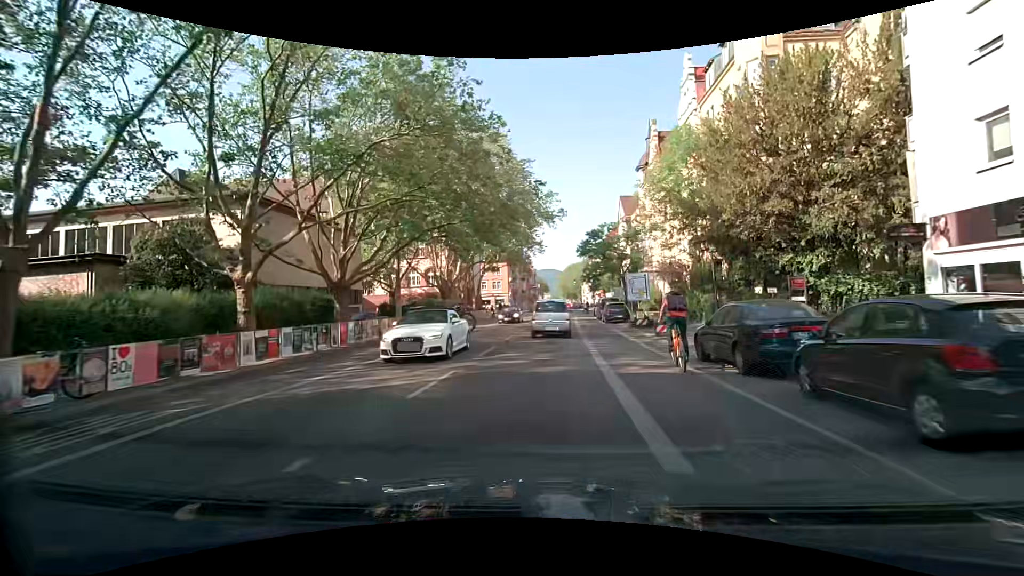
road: secondary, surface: asphalt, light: Day
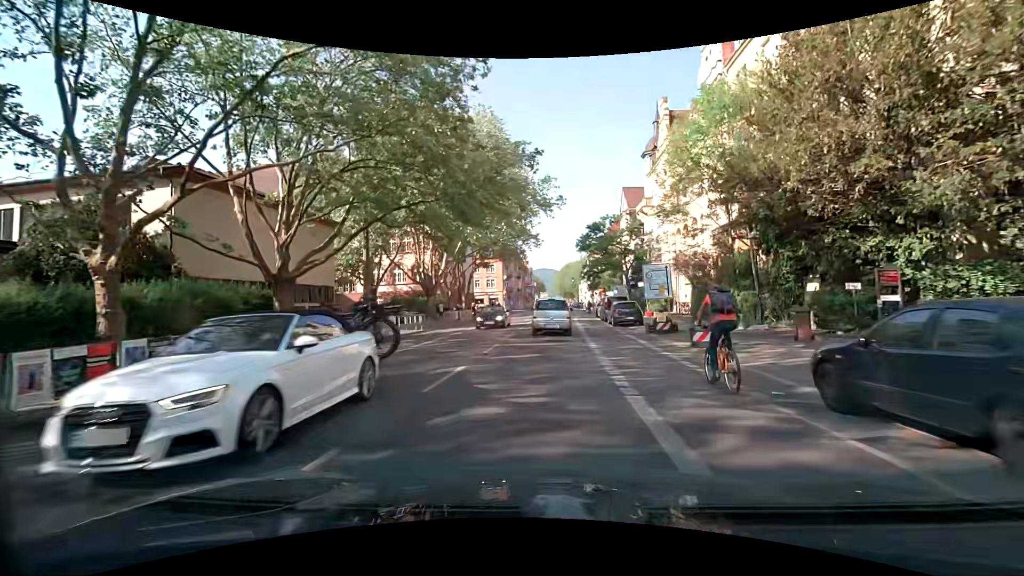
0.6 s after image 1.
(-0.1, +5.8) m; -1°
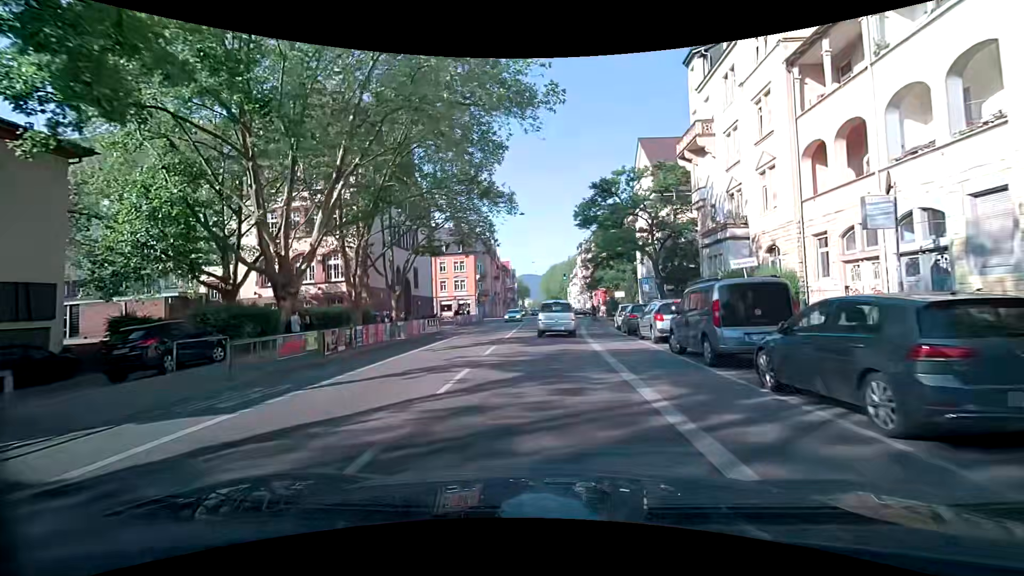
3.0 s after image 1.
(+0.3, +24.0) m; +2°
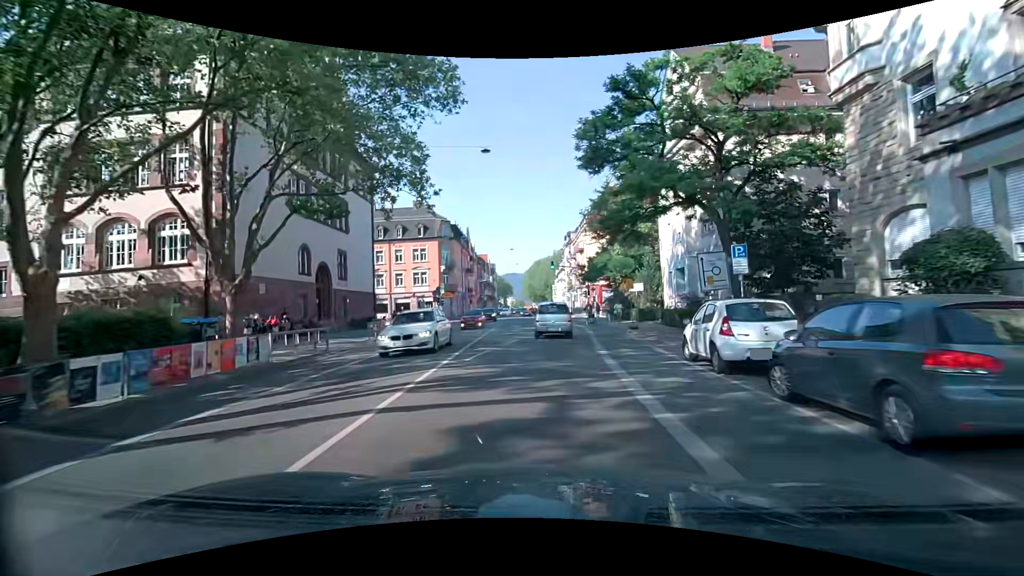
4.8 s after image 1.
(+0.2, +18.4) m; +1°
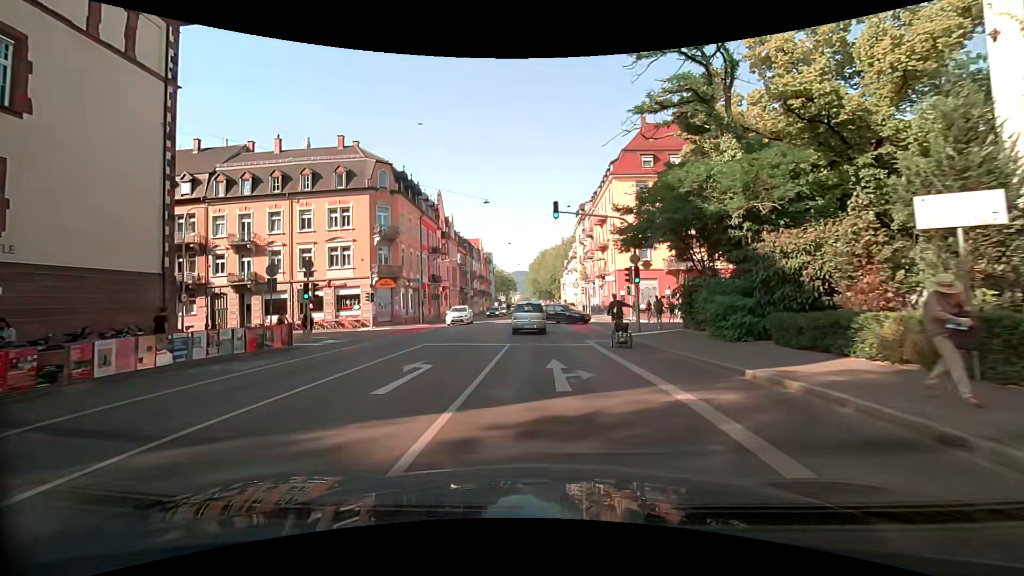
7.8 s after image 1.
(+1.4, +29.2) m; 0°
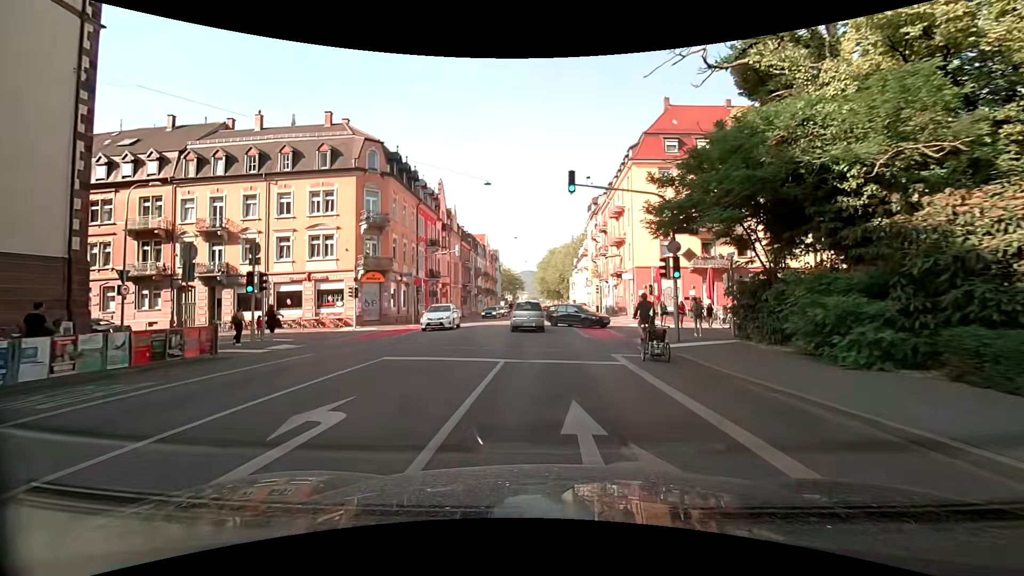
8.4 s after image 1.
(0.0, +5.5) m; -1°
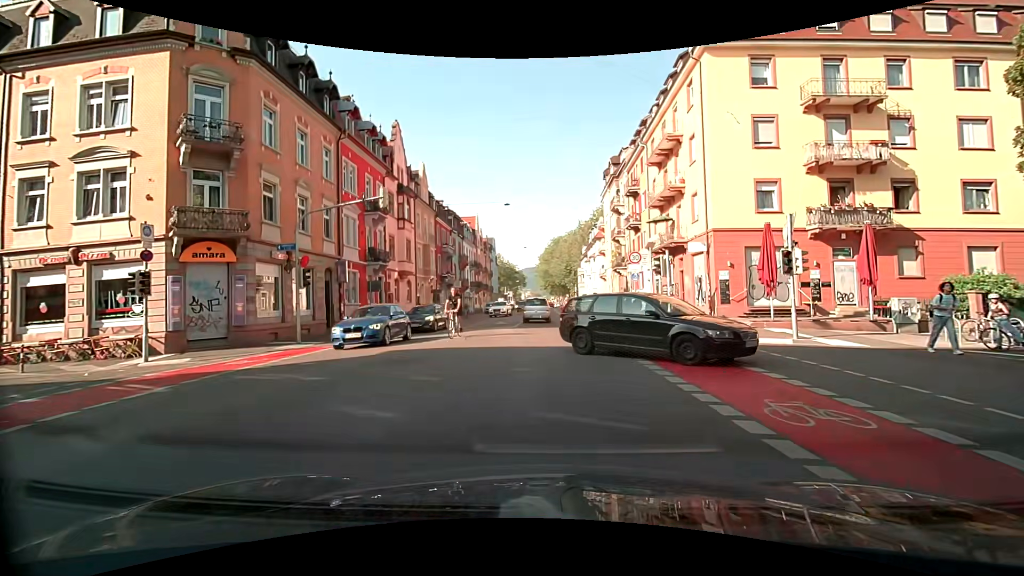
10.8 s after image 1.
(+0.1, +19.7) m; 0°
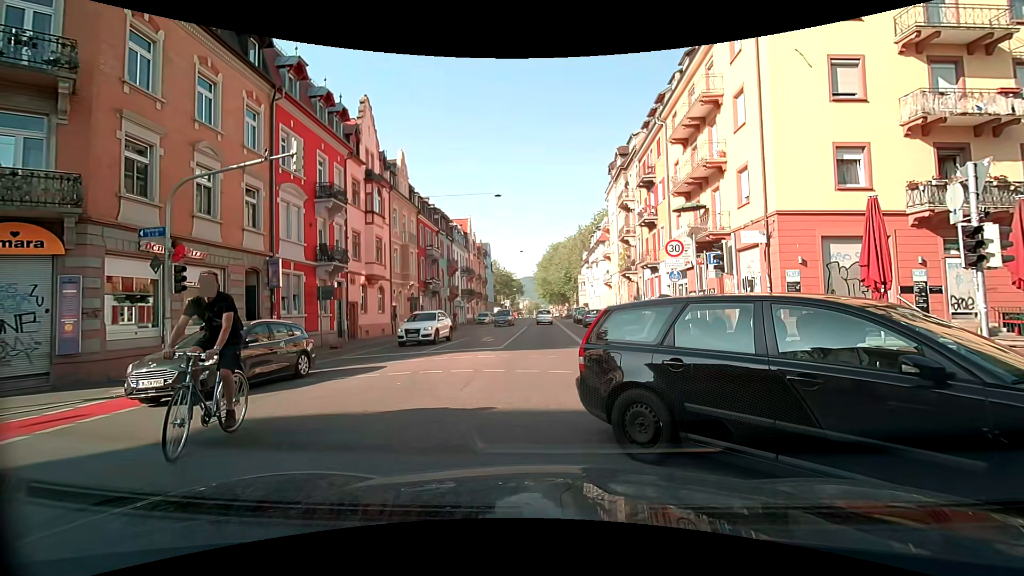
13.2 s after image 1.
(+0.1, +6.8) m; +1°
(0, +10) (0, +20) (-1, +30) (-1, +40) (-1, +50) (-1, +60) (-1, +70) (-1, +80) (-1, +90) (0, +100) m
